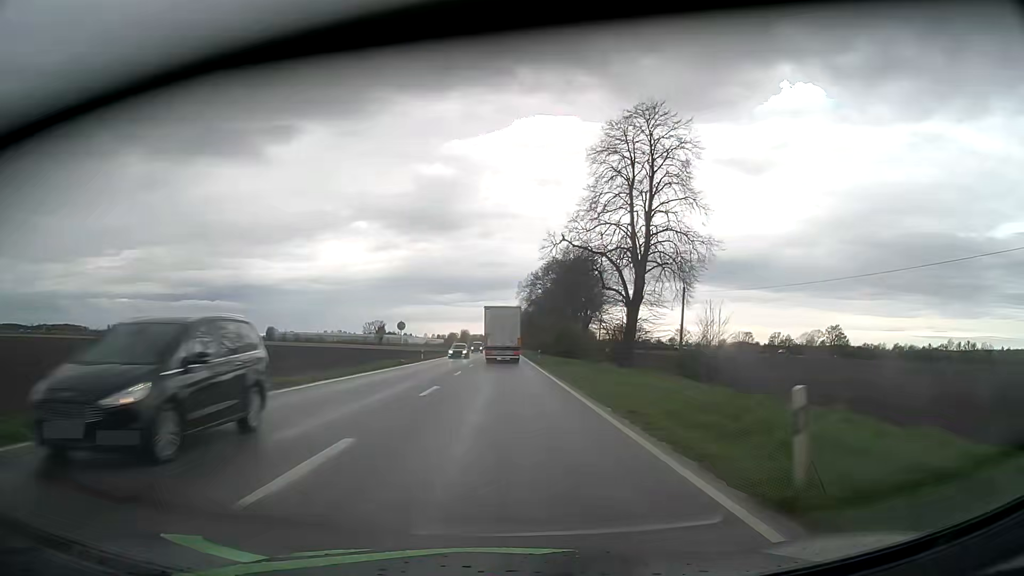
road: primary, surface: asphalt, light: Day
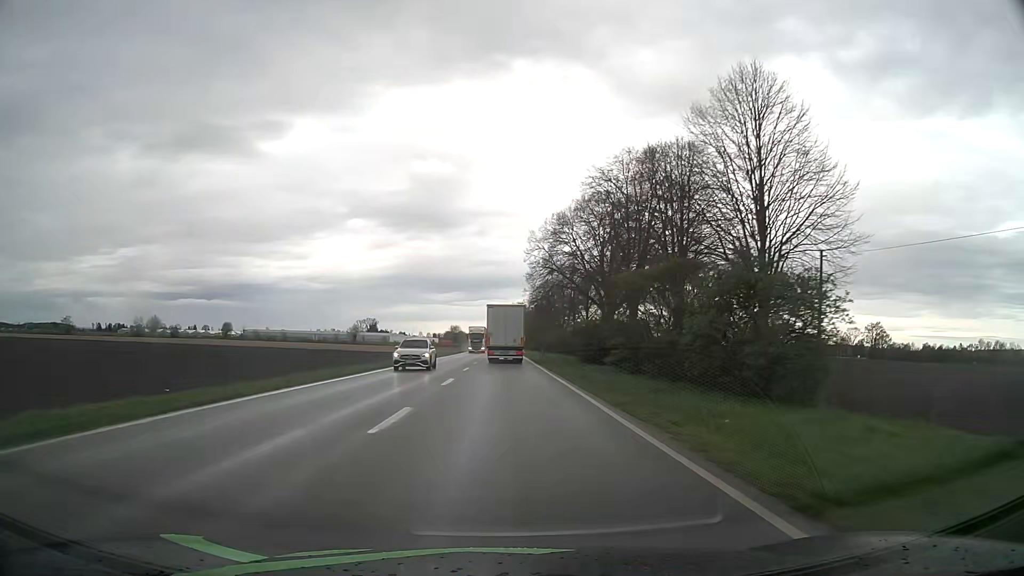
(+0.1, +55.4) m; 0°
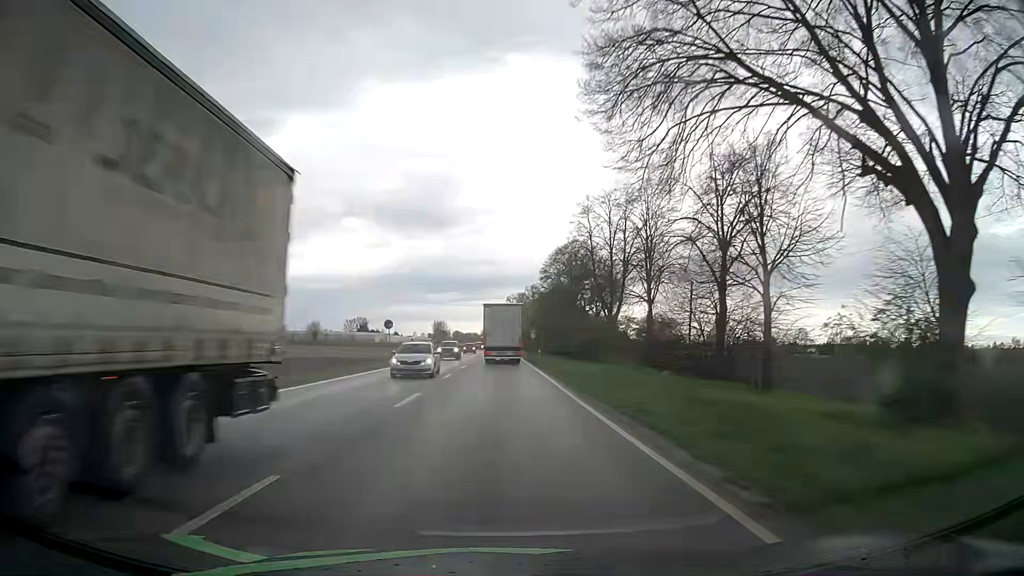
(+0.1, +55.2) m; 0°
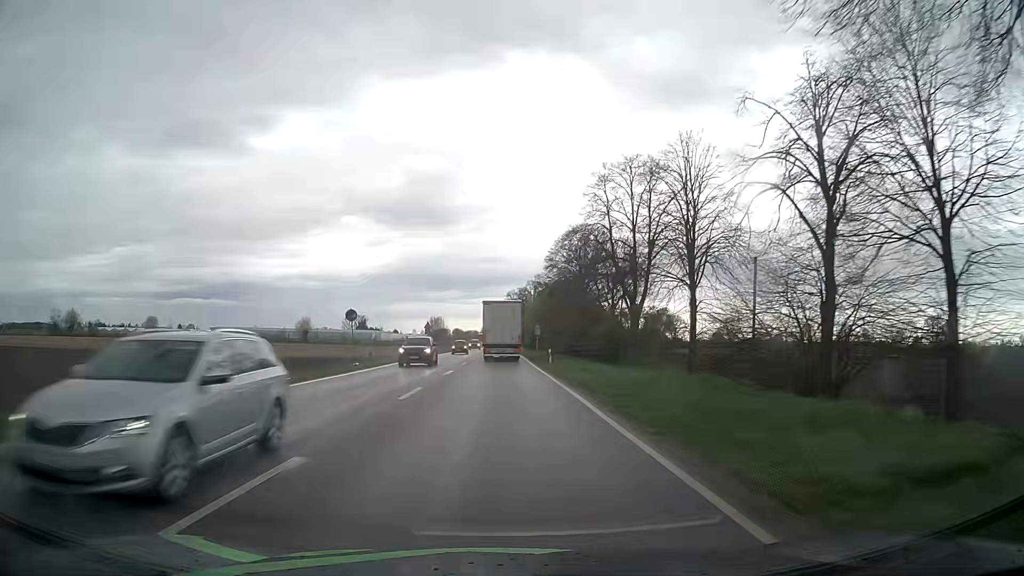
(0.0, +11.0) m; 0°
